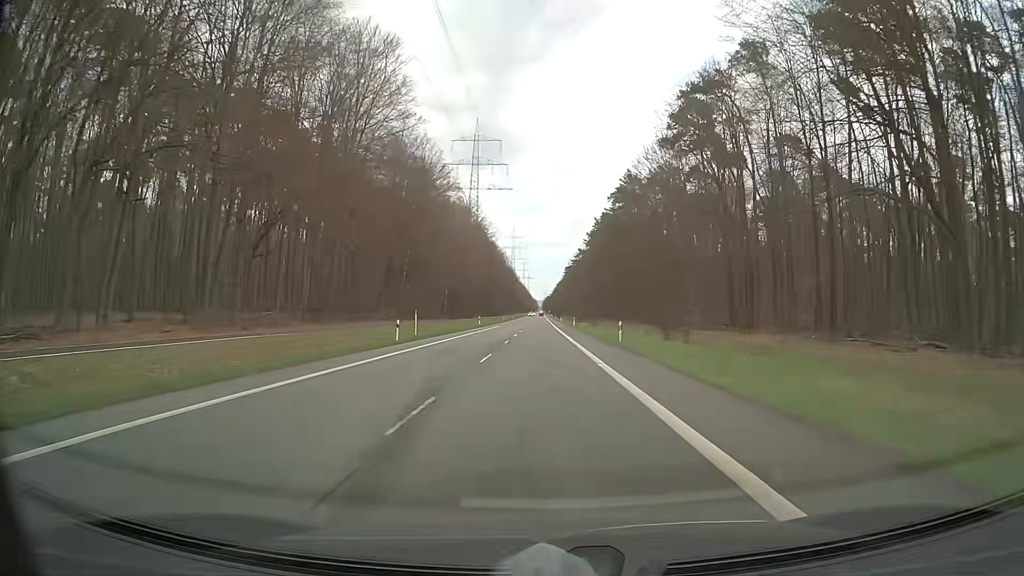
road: secondary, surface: asphalt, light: Day
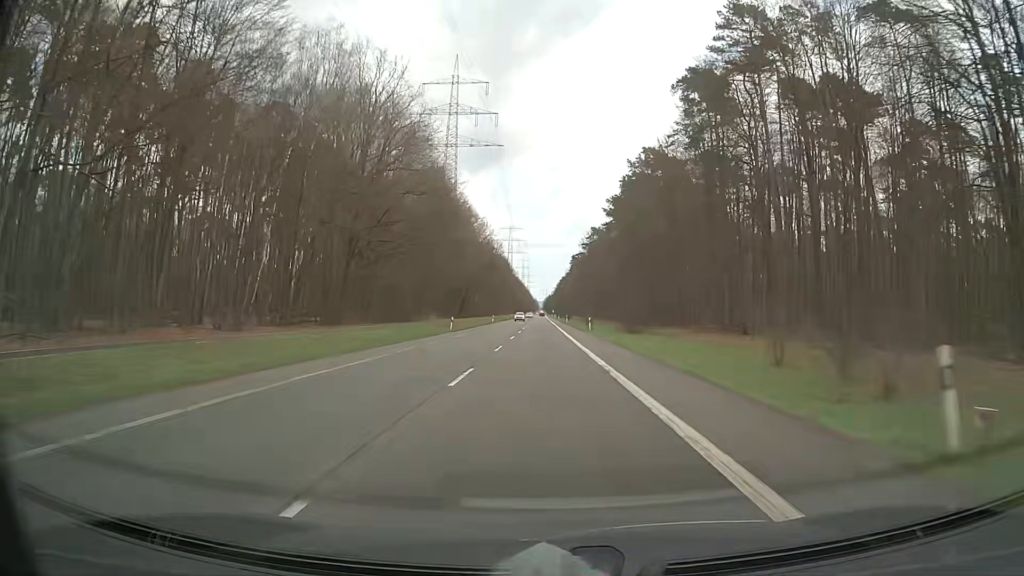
(-0.2, +79.2) m; 0°
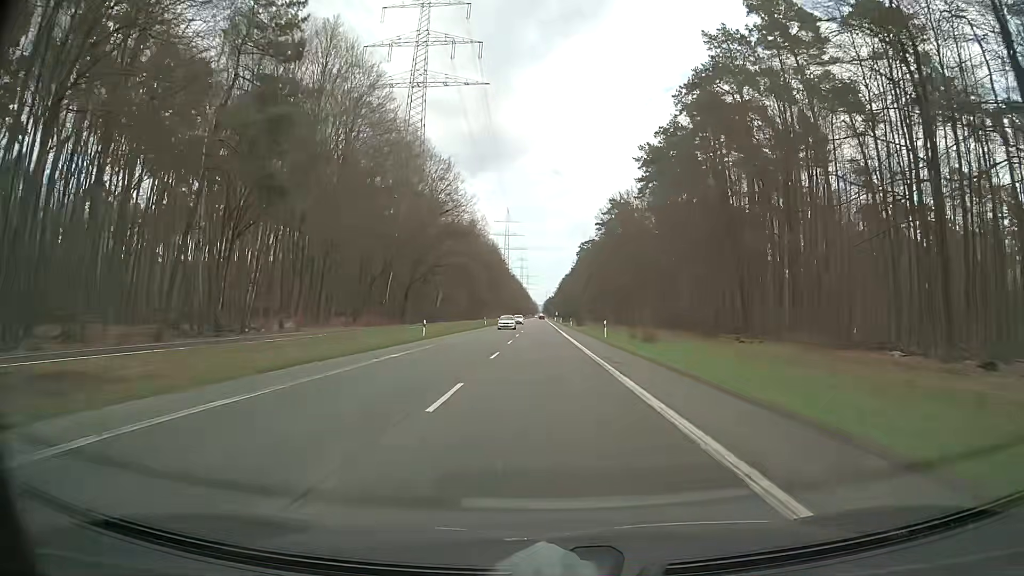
(+0.2, +63.2) m; 0°
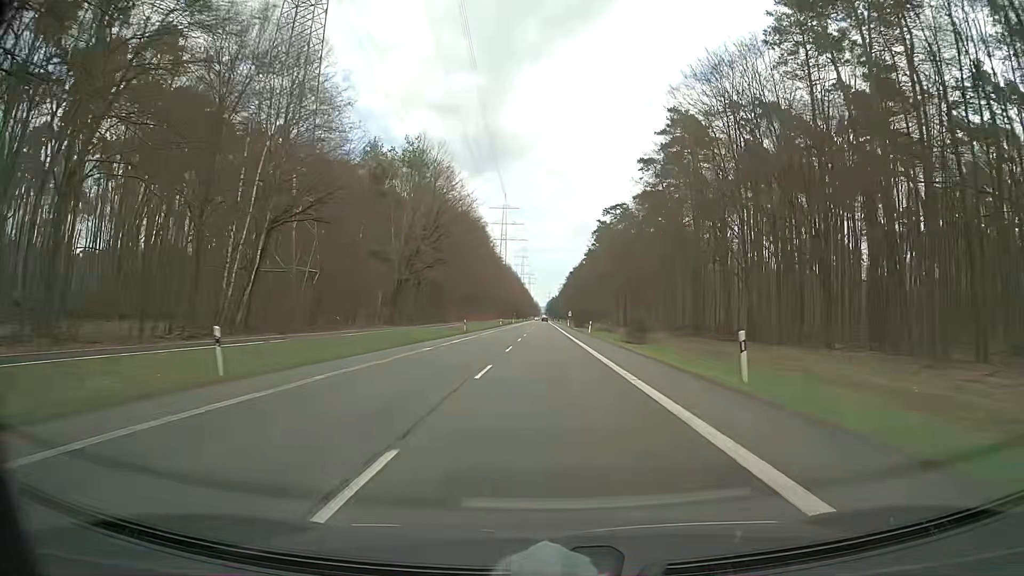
(-0.2, +78.9) m; 0°
(0, +10) (0, +20) (0, +30) (0, +40) (0, +50) (0, +60) (0, +70) (0, +80) (0, +90) (0, +100) m
